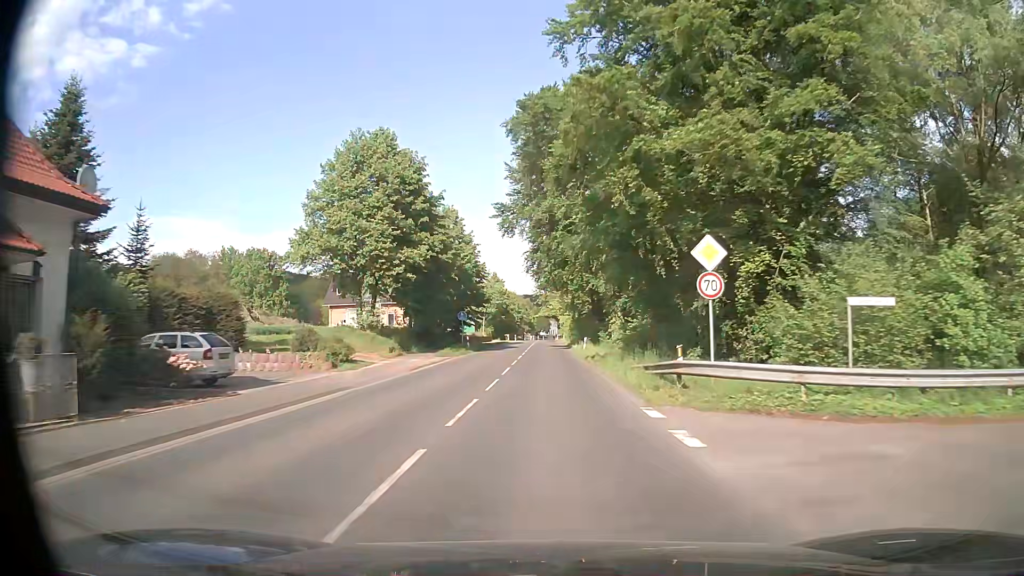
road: secondary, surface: asphalt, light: Day
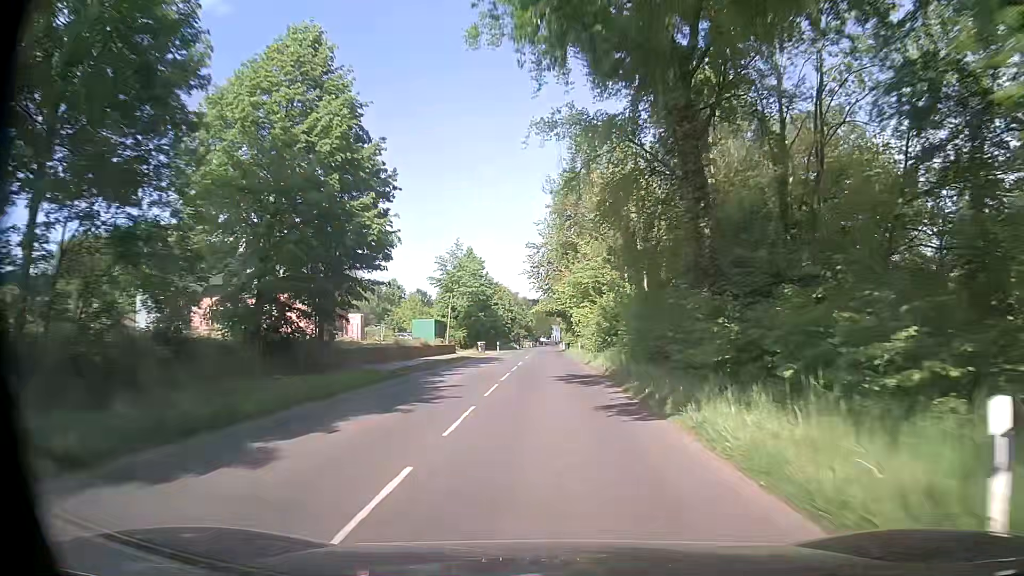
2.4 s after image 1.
(-0.1, +43.3) m; 0°
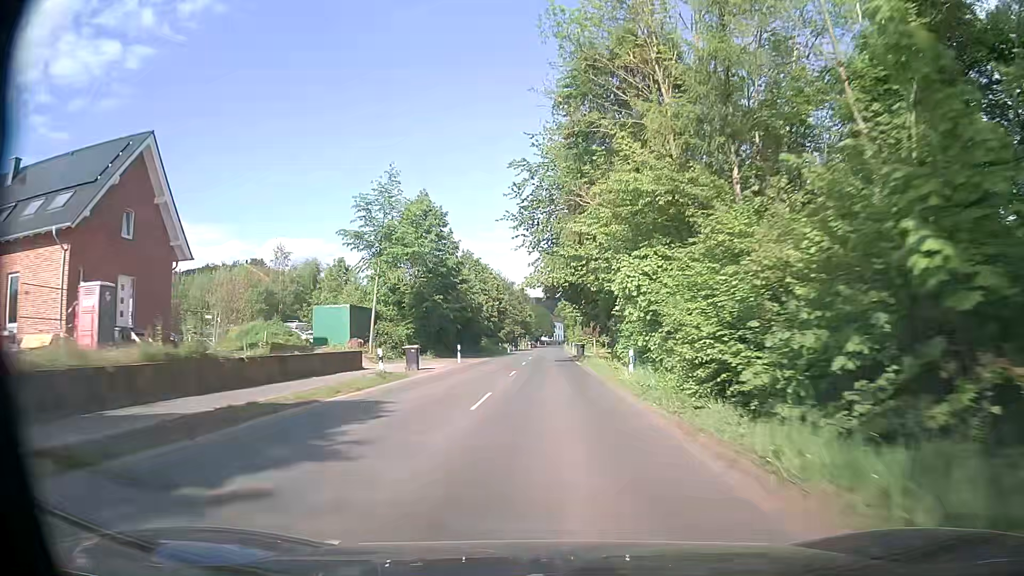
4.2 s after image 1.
(-0.2, +32.7) m; -1°
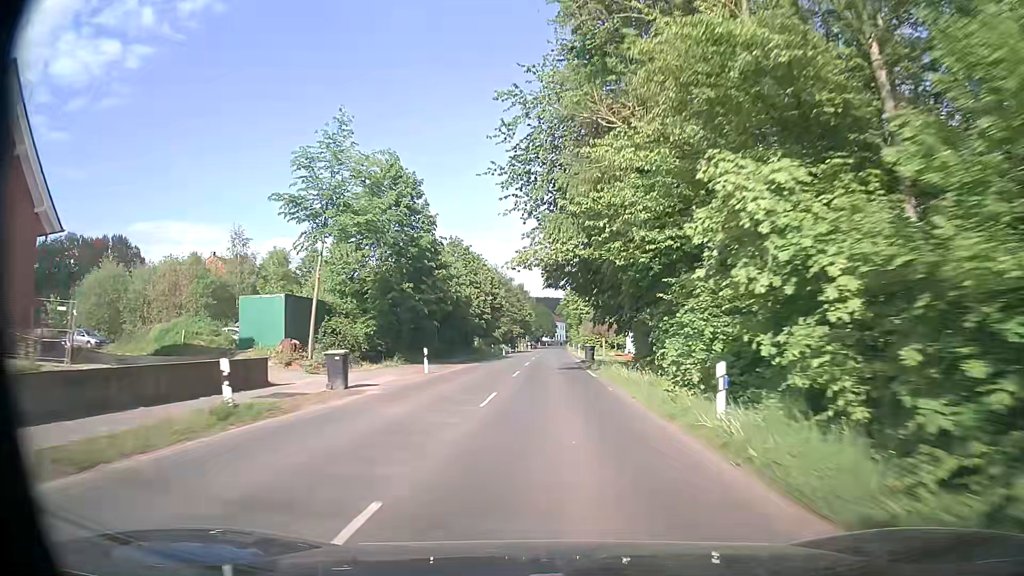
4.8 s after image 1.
(0.0, +11.0) m; 0°
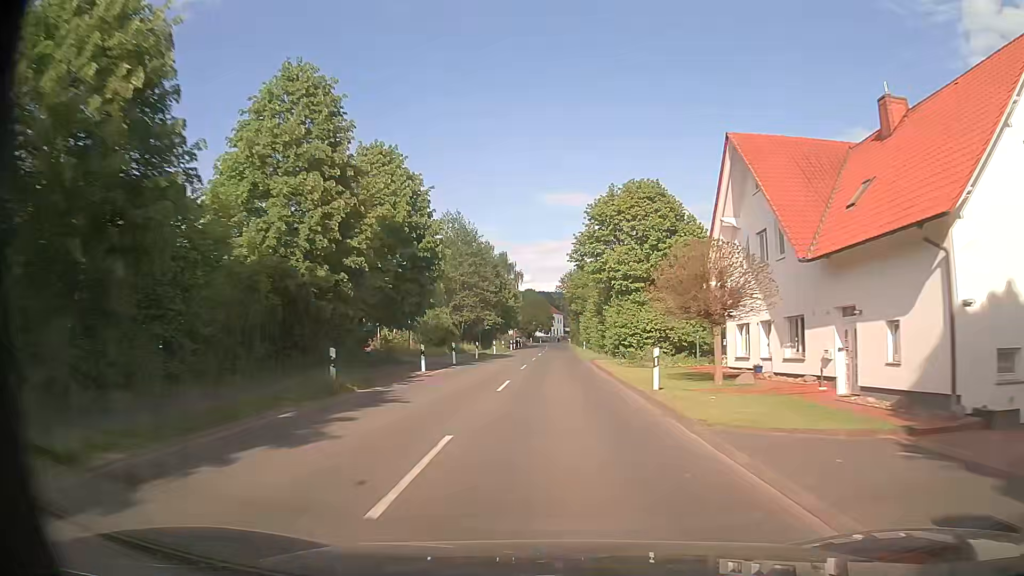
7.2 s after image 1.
(-0.1, +45.0) m; 0°
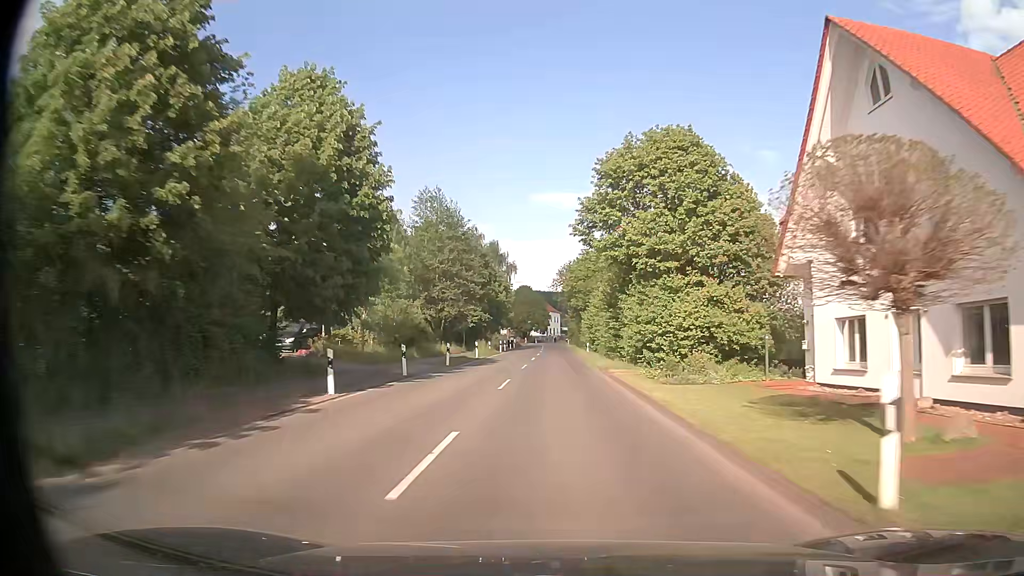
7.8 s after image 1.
(+0.1, +11.4) m; +1°
(0, +10) (0, +20) (0, +30) (0, +40) (0, +50) (+1, +60) (+1, +70) (+1, +80) (+1, +90) (+1, +100) m
